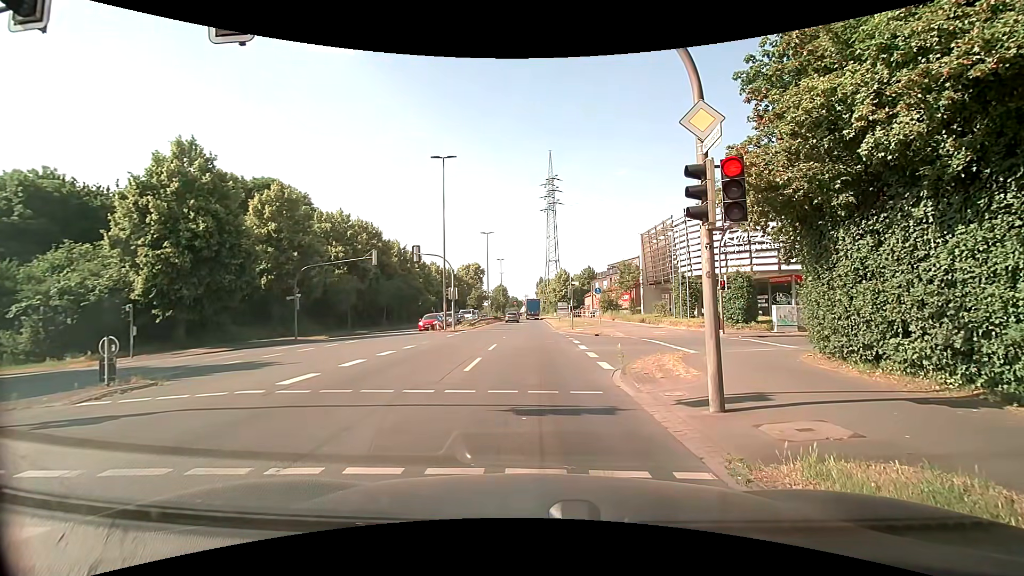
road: primary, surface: asphalt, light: Day
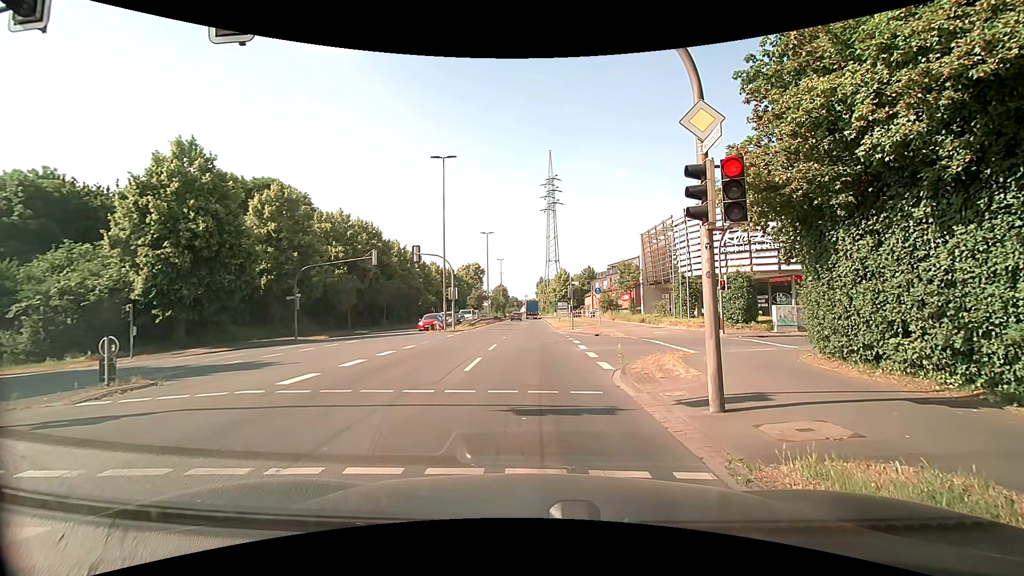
(0.0, 0.0) m; 0°
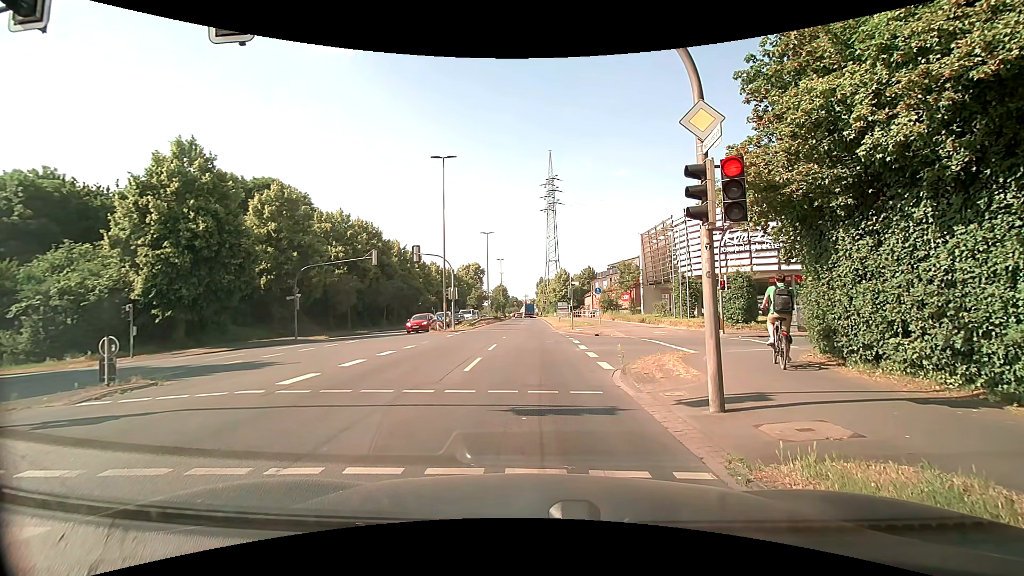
(0.0, 0.0) m; 0°
